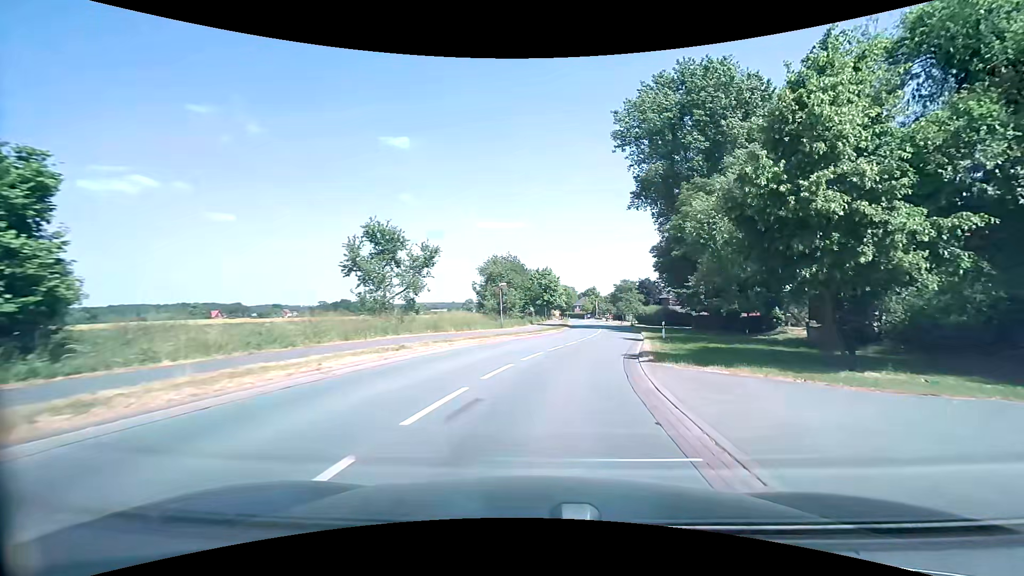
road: secondary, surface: asphalt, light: Day
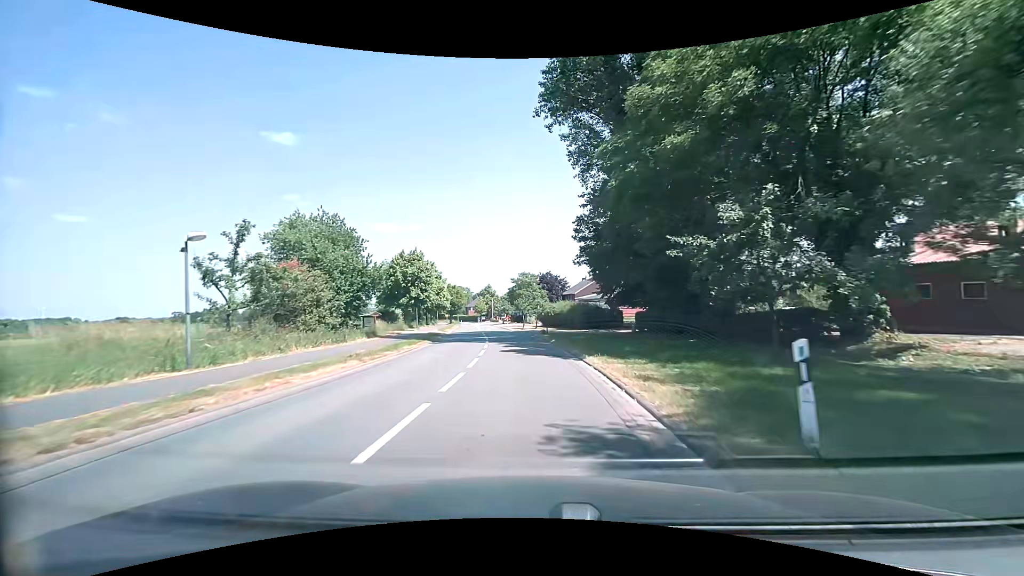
(+4.0, +26.3) m; +12°
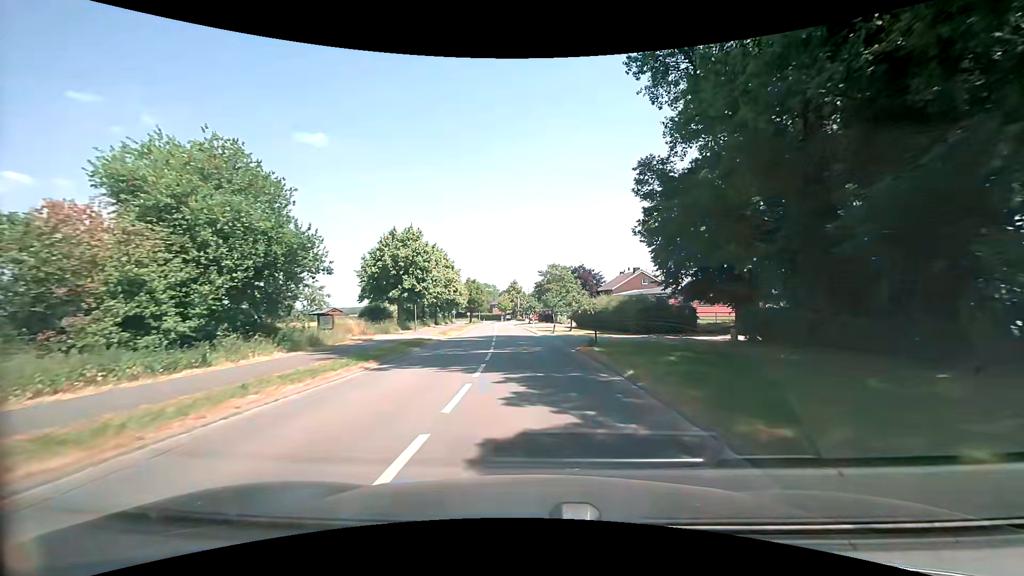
(-0.3, +14.9) m; -3°
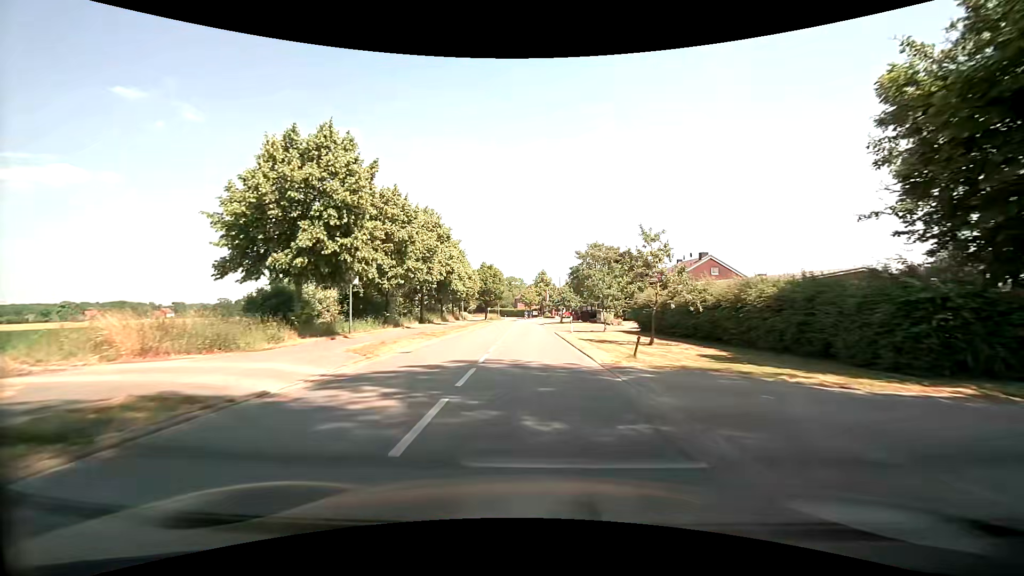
(-0.6, +23.6) m; -3°
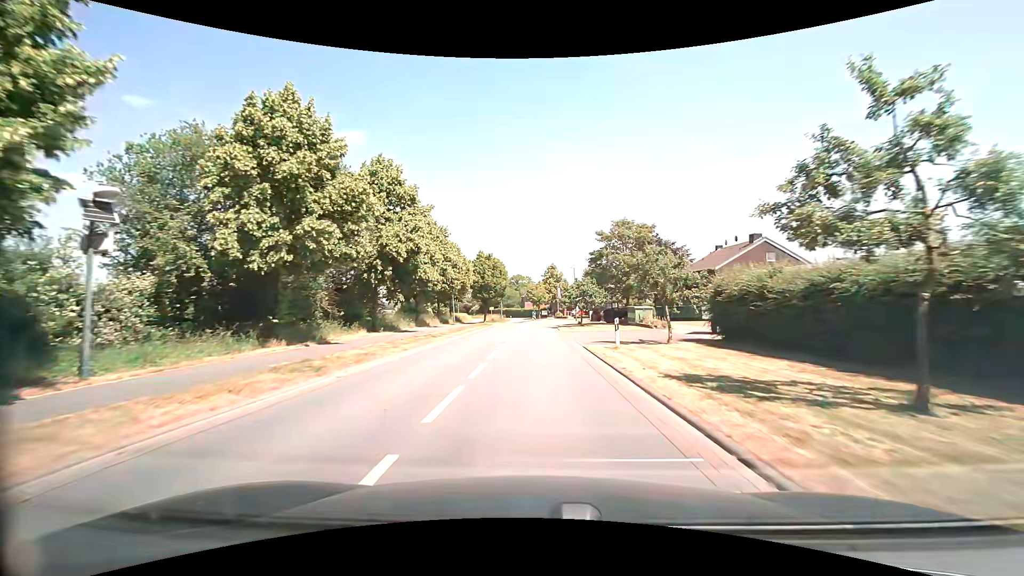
(-0.2, +15.7) m; -1°
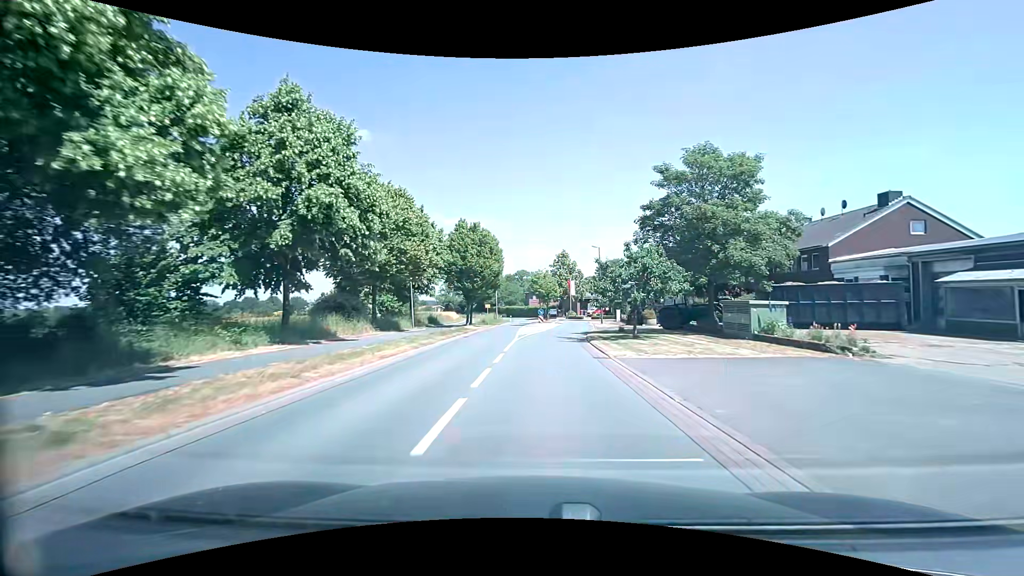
(-0.3, +22.6) m; -1°
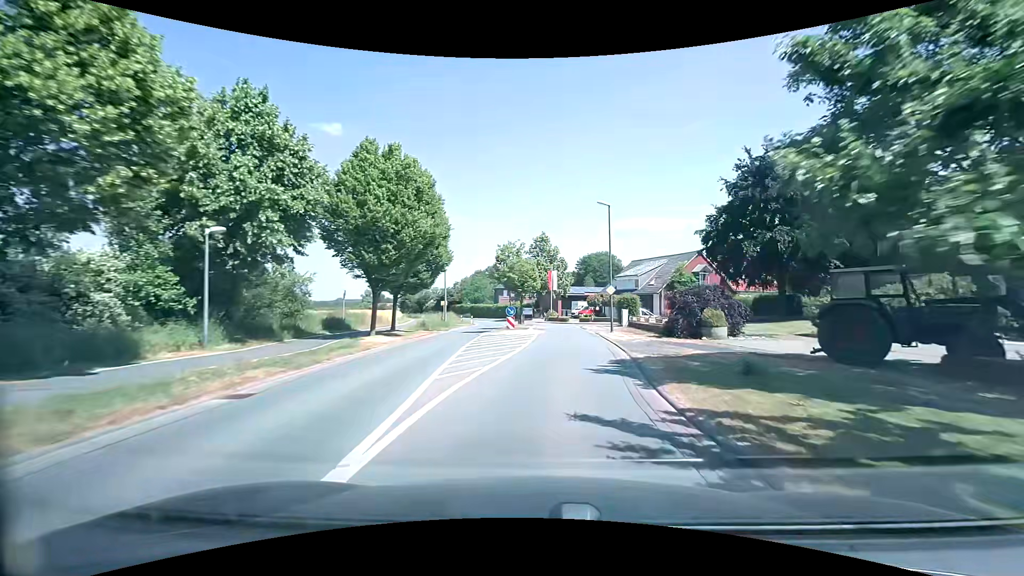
(+0.3, +20.8) m; +3°
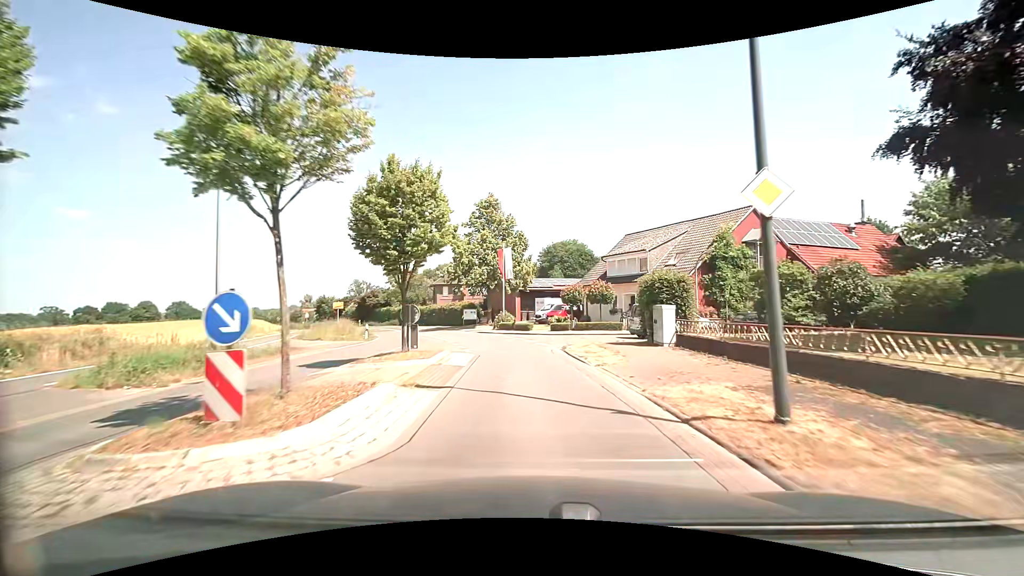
(+1.3, +25.3) m; +5°
(0, +10) (-1, +20) (-3, +30) (-6, +39) (-10, +49) (-15, +57) (-20, +66) (-26, +74) (-33, +81) (-40, +88) m
